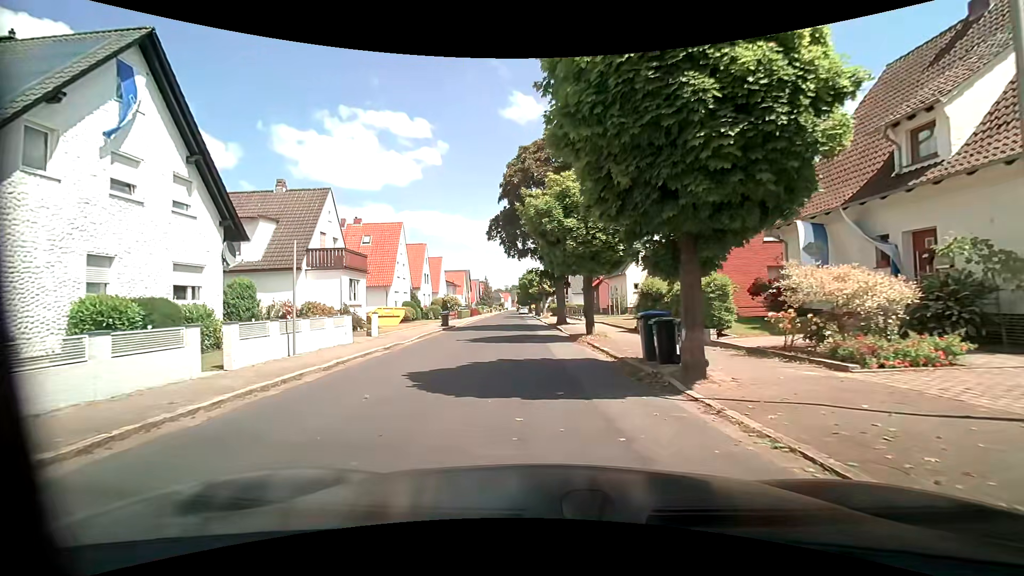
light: Day
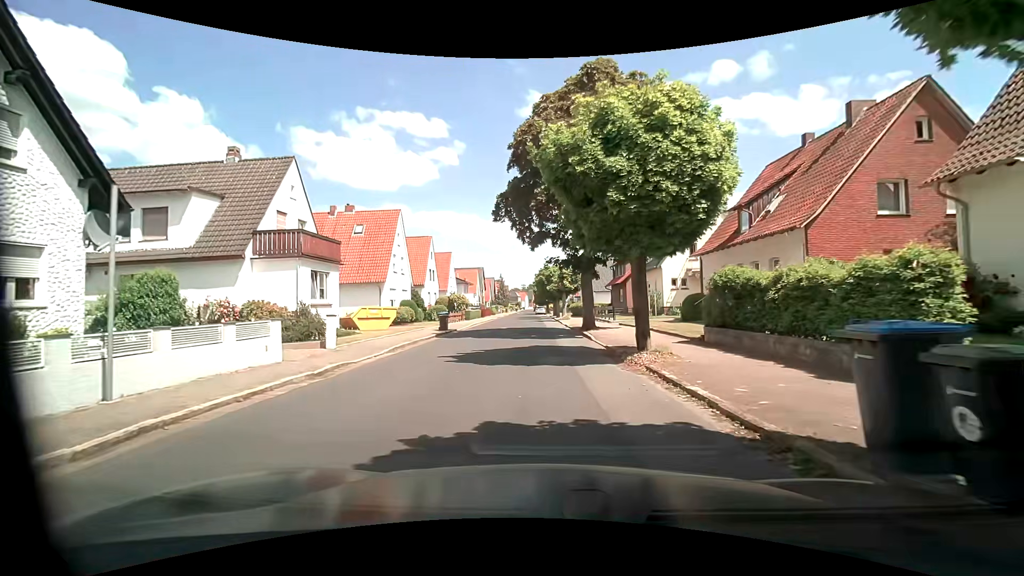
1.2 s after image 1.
(0.0, +7.0) m; -2°
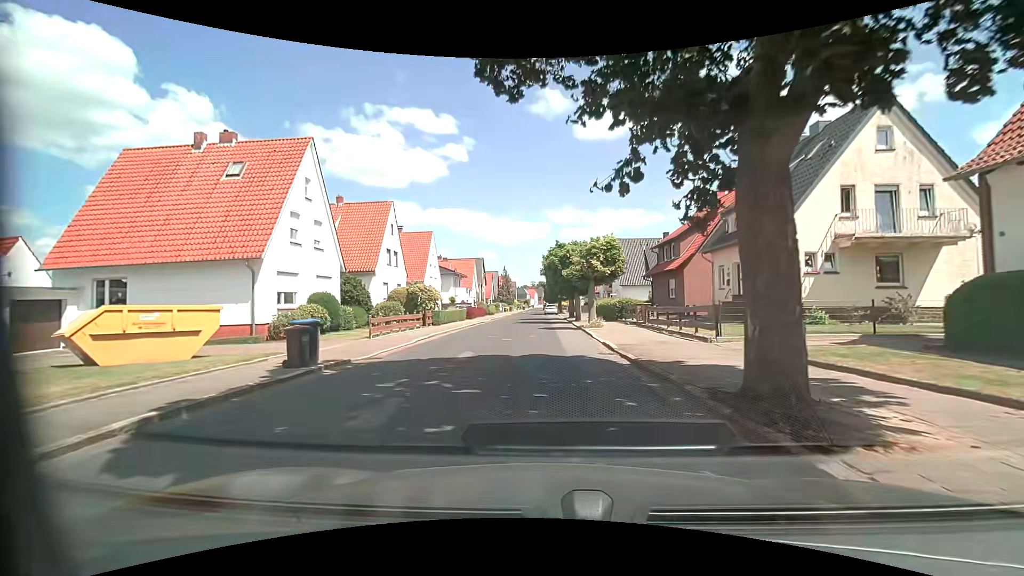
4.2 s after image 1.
(-0.1, +18.8) m; -1°
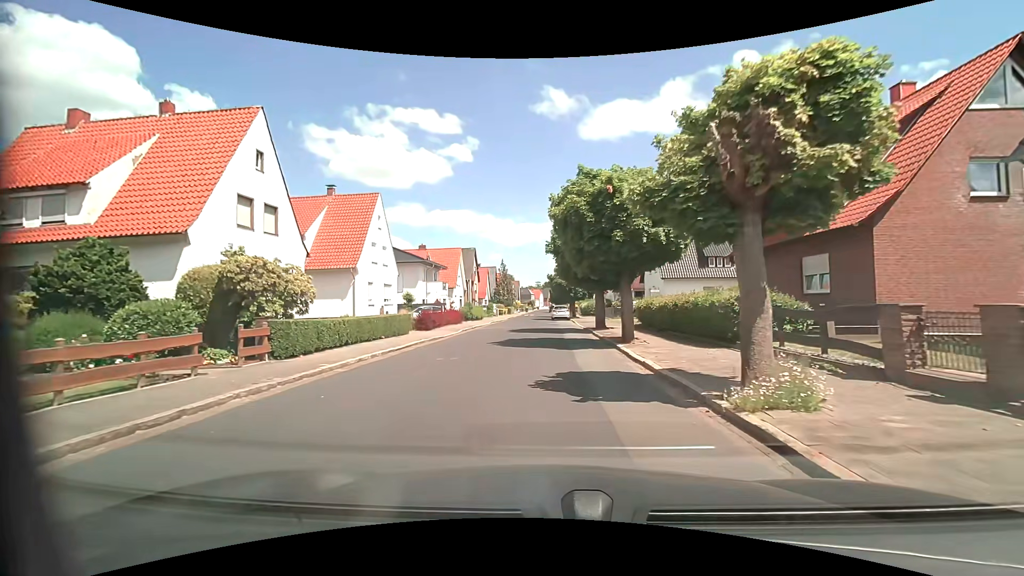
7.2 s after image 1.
(0.0, +19.6) m; -1°
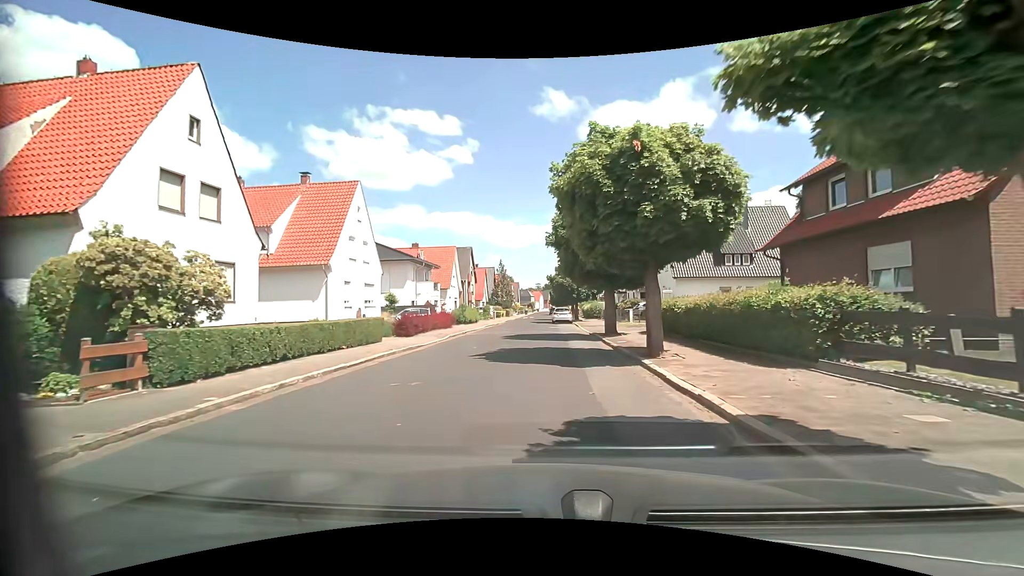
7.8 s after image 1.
(0.0, +4.0) m; 0°
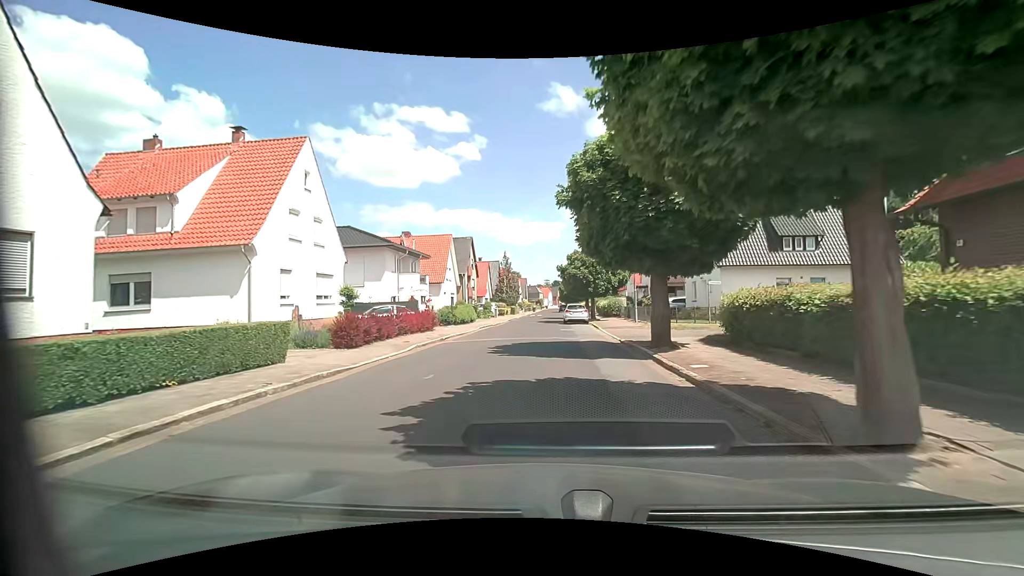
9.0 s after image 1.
(-0.1, +8.1) m; -1°
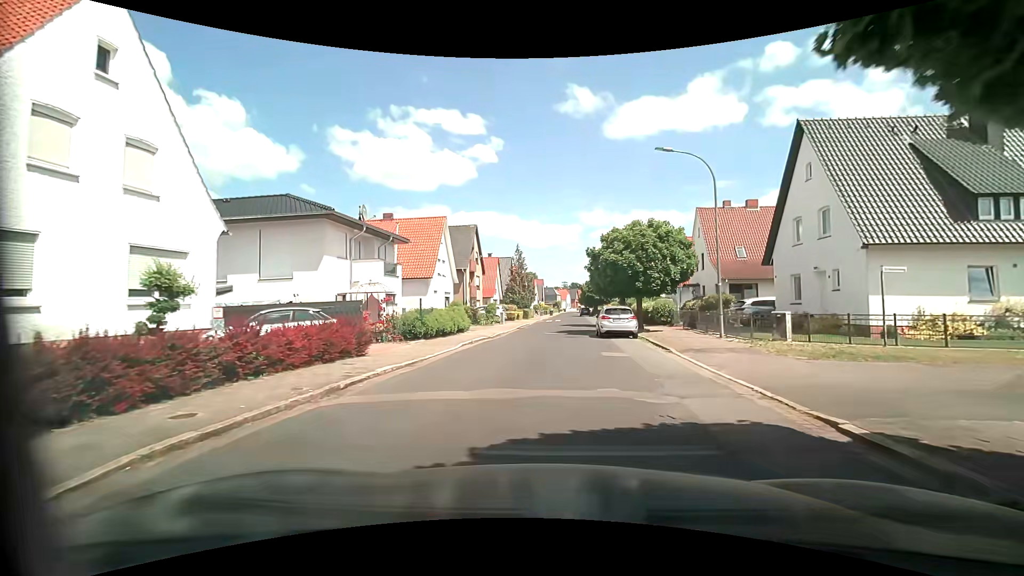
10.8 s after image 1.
(-0.3, +12.4) m; -5°
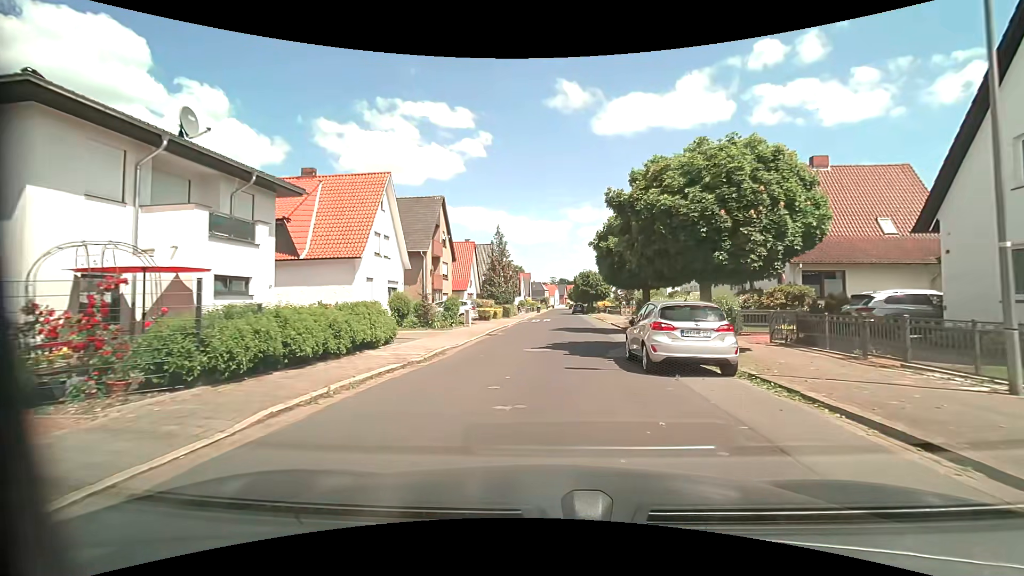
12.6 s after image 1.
(+0.7, +12.7) m; +4°
(0, +10) (0, +20) (+1, +30) (+2, +40) (+2, +50) (+2, +60) (+1, +70) (+2, +80) (+2, +90) (+3, +100) m
